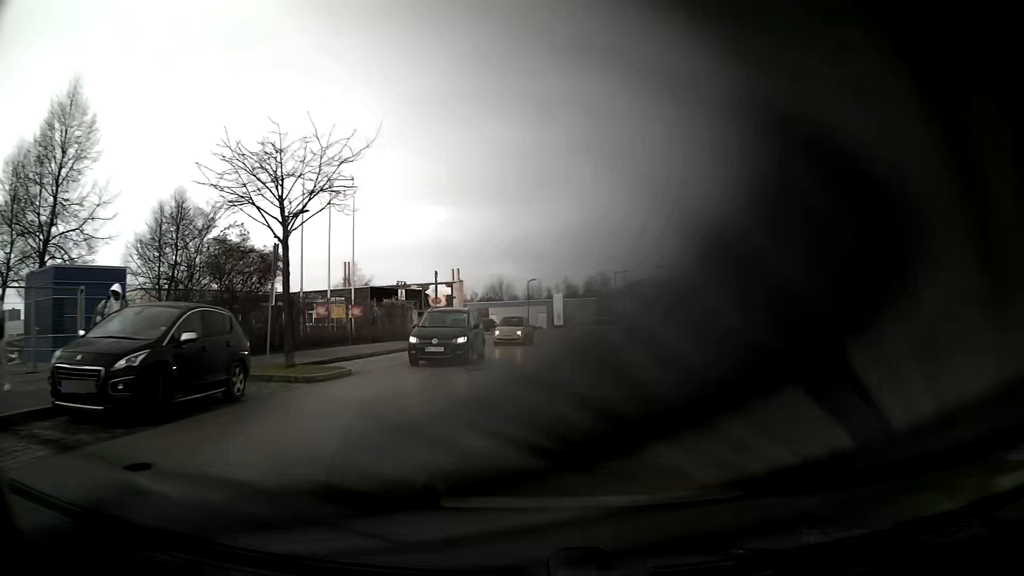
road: residential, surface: asphalt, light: Day
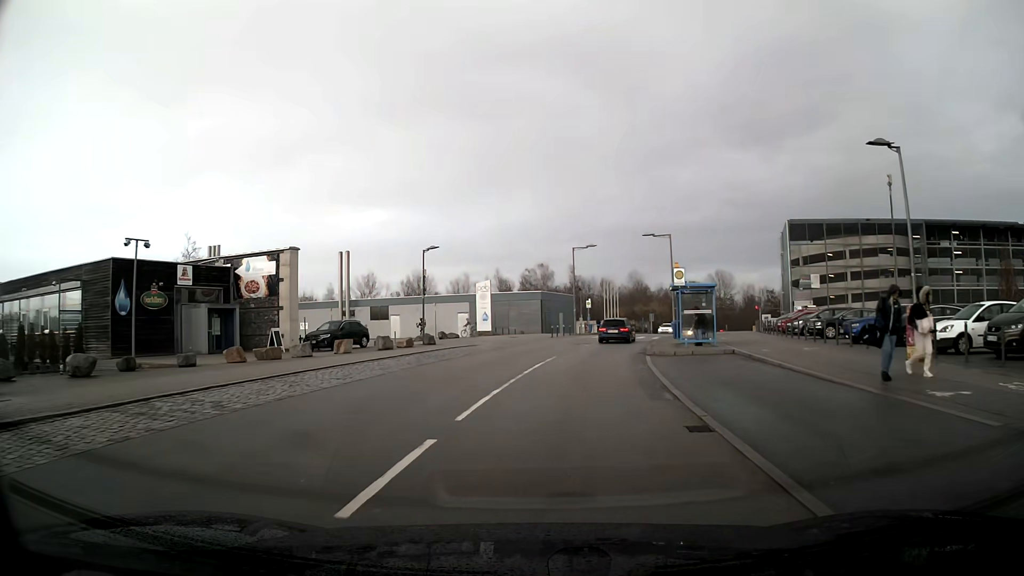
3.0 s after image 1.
(+1.6, +31.2) m; +6°
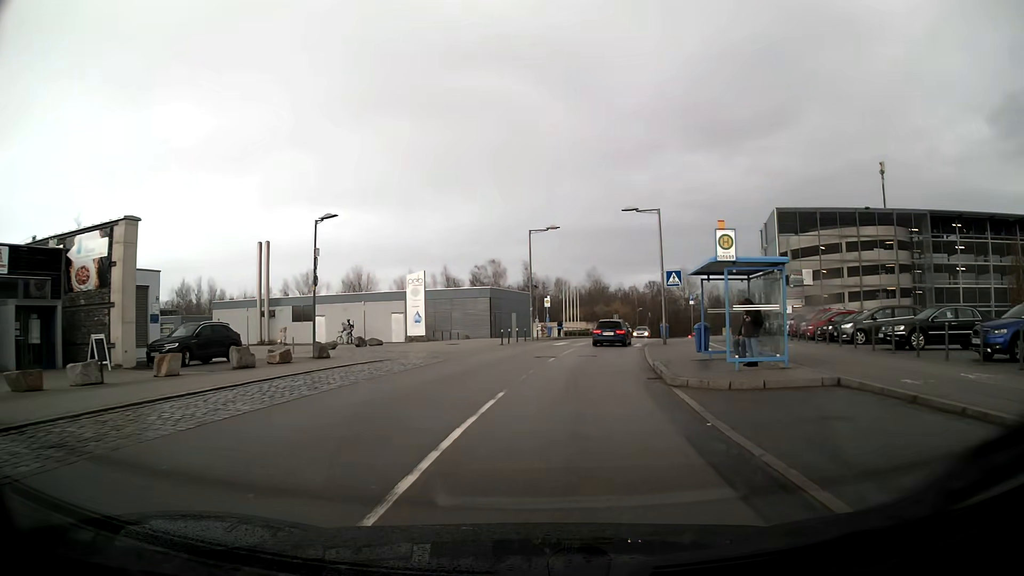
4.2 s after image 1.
(+0.4, +11.5) m; +4°
(0, +10) (+1, +20) (+3, +30) (+5, +40) (+7, +49) (+10, +59) (+13, +69) (+17, +78) (+22, +86) (+25, +96) m
